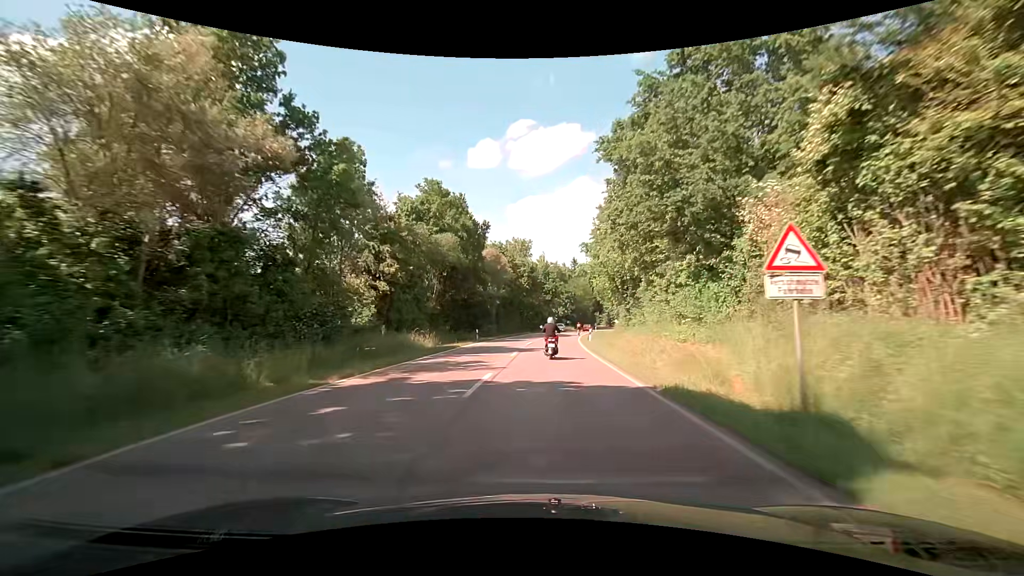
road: secondary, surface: asphalt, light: Day
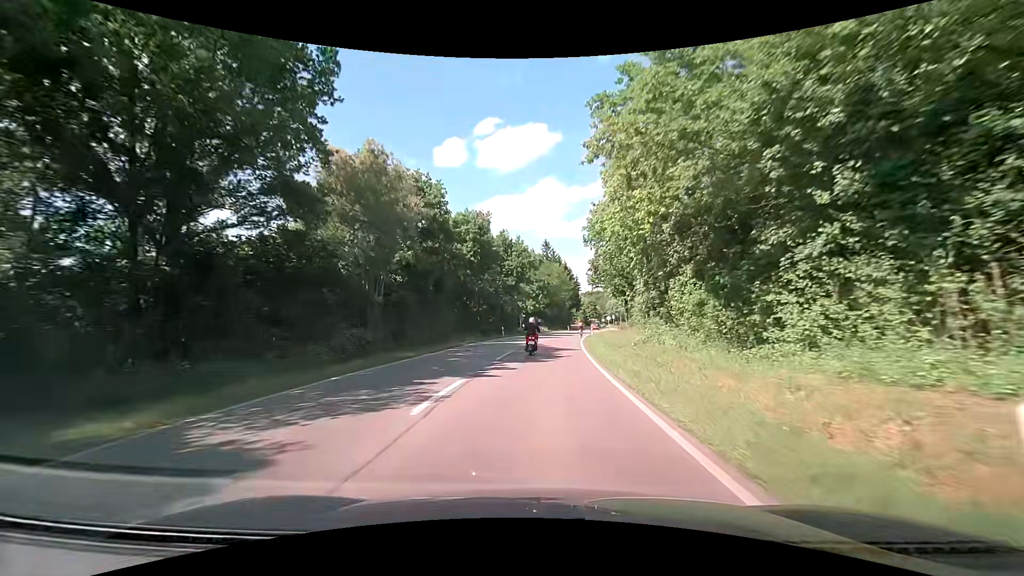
(+1.3, +37.6) m; +3°
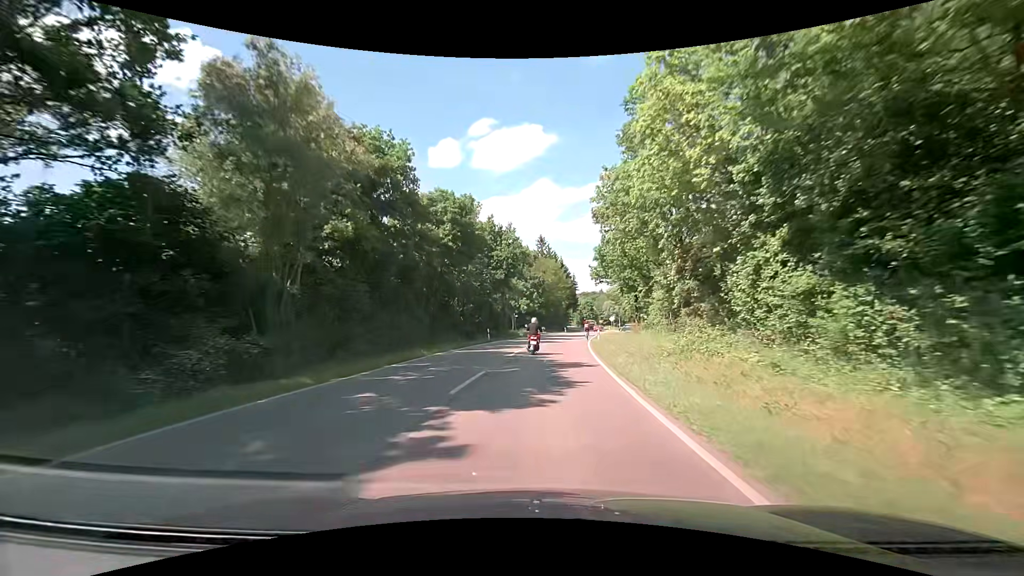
(+0.1, +9.7) m; +1°
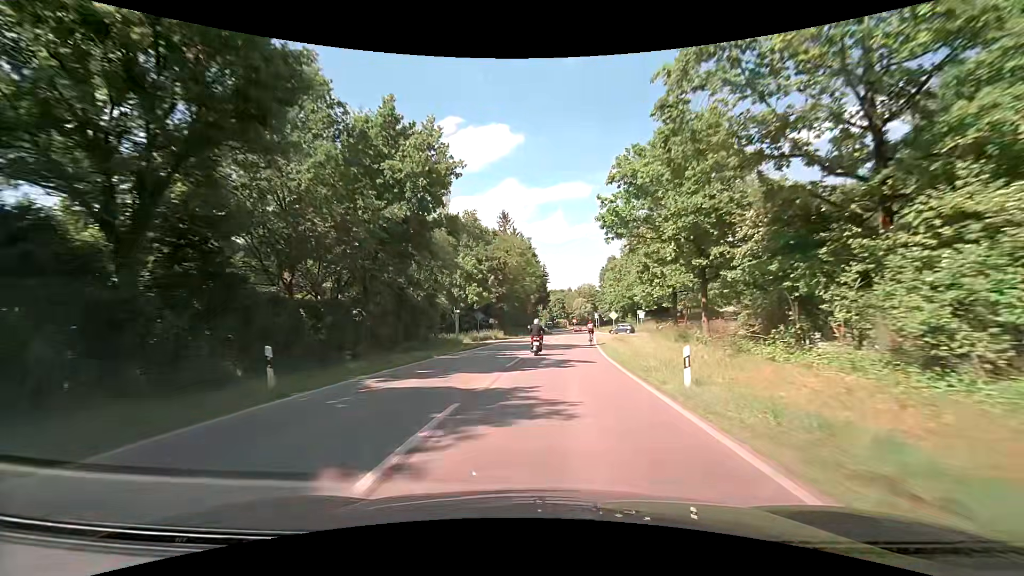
(+0.8, +29.9) m; +4°
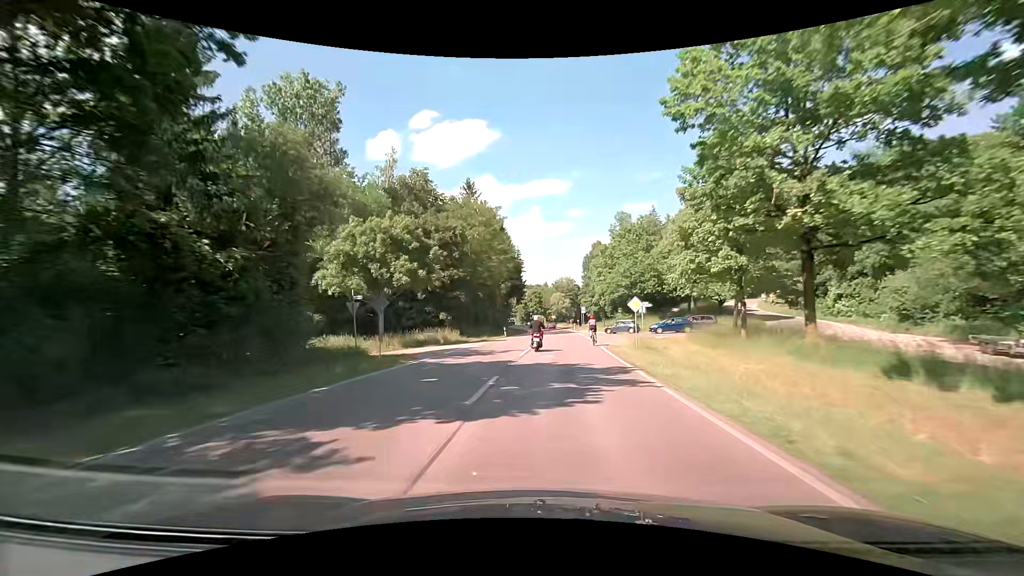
(+0.6, +19.9) m; +3°
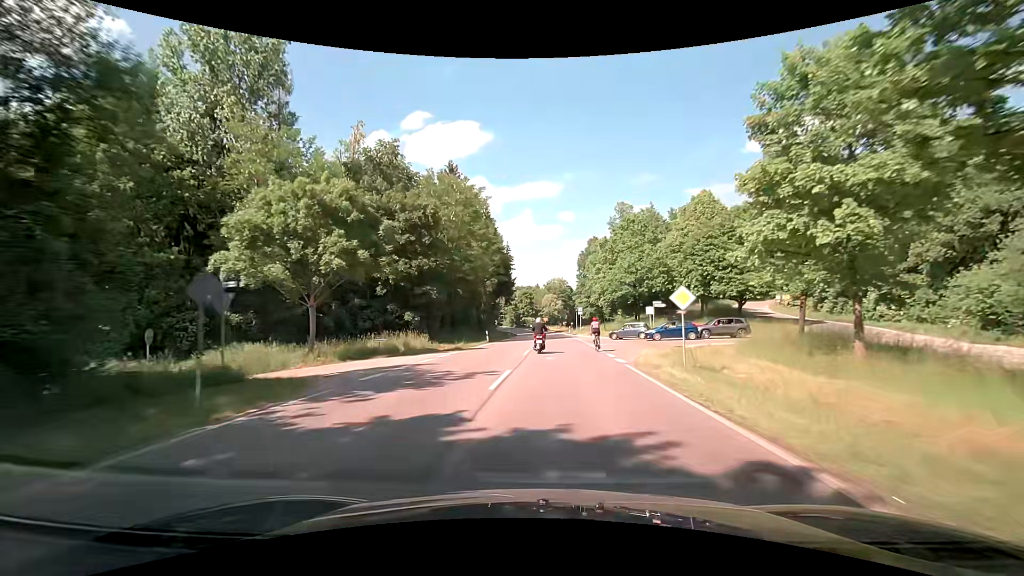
(+0.1, +9.9) m; +1°
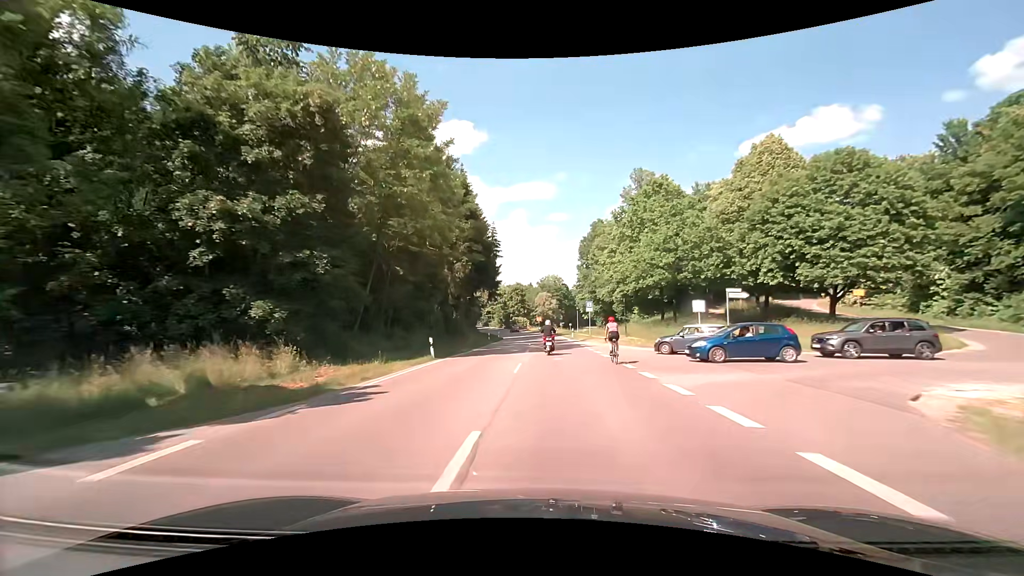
(+0.3, +20.0) m; +1°
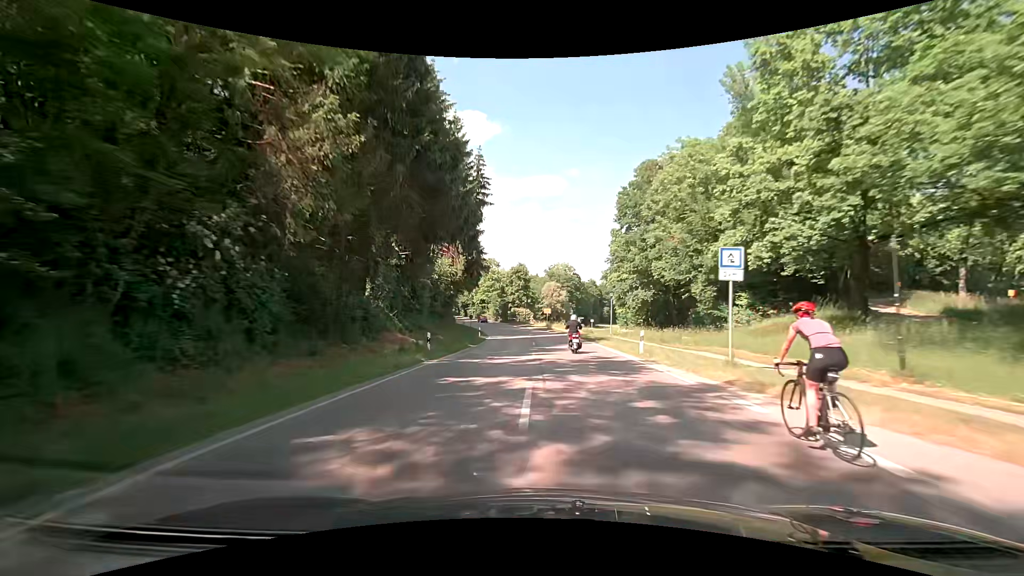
(-0.4, +32.2) m; -1°
(0, +10) (0, +20) (0, +30) (0, +40) (0, +50) (-1, +60) (-2, +70) (-4, +80) (-6, +89) (-9, +99) m
